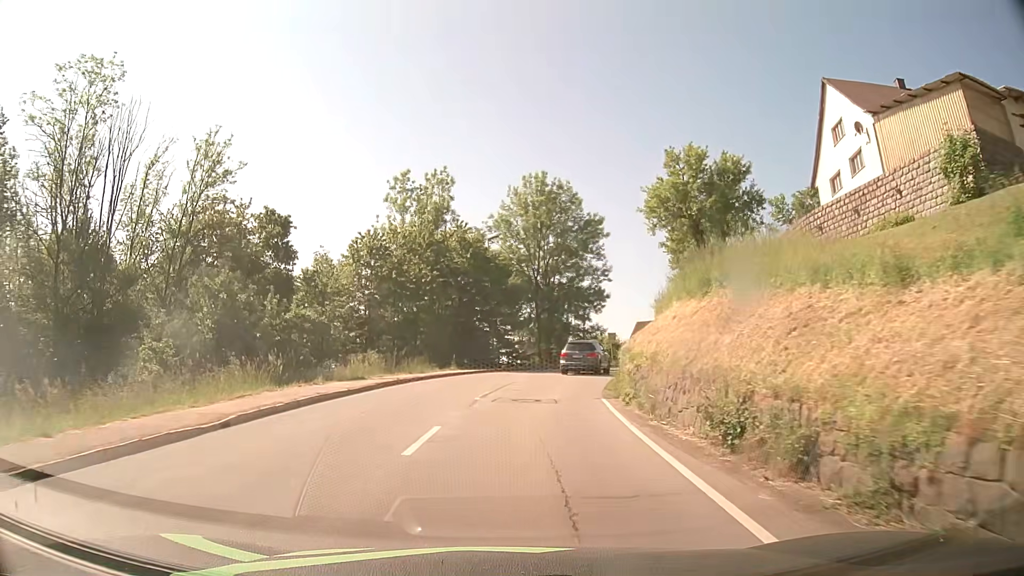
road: secondary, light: Day
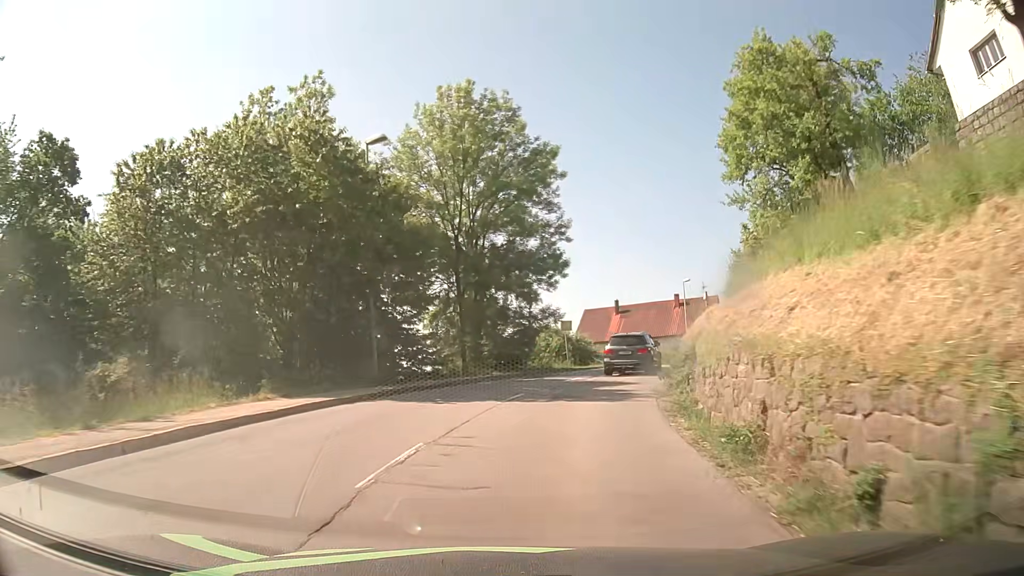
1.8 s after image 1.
(+0.7, +20.1) m; +6°
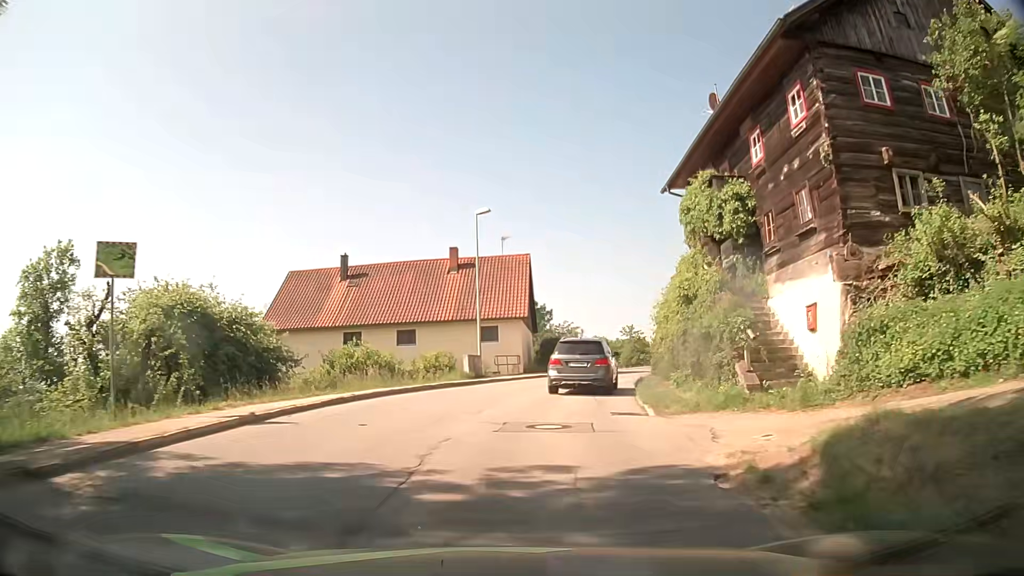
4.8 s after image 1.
(+6.4, +33.7) m; +22°
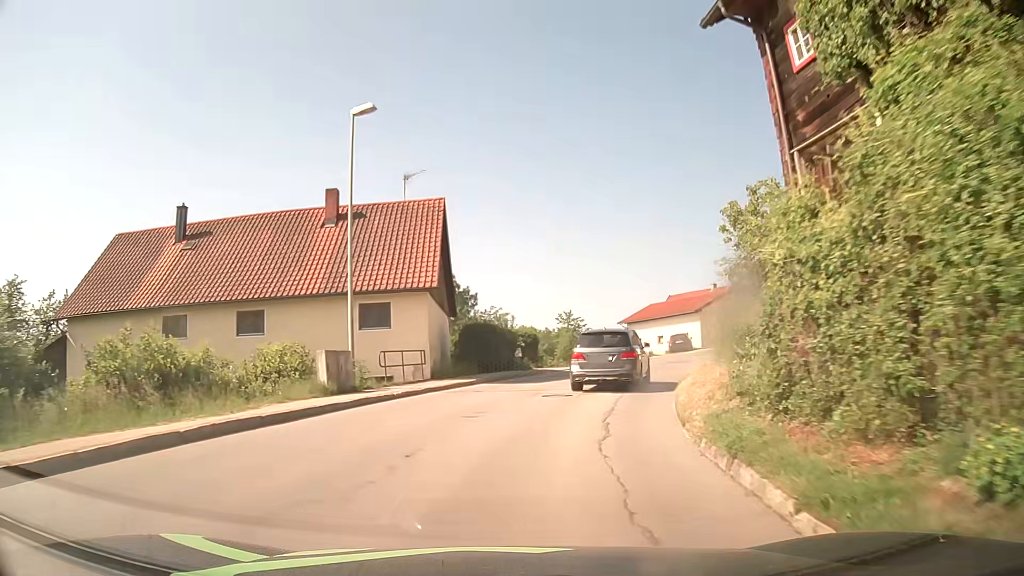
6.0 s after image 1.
(+0.6, +13.8) m; +5°
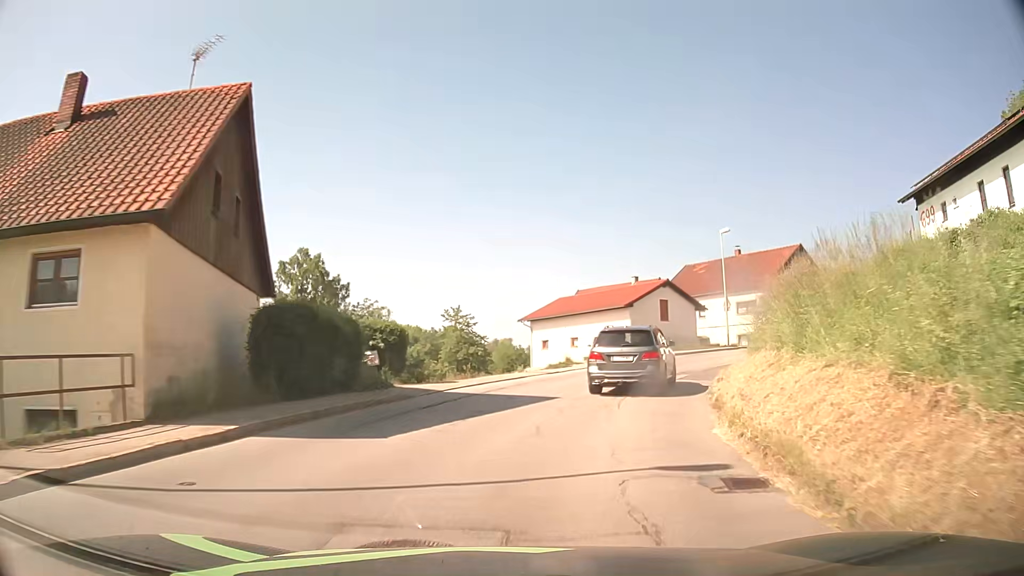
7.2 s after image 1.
(+0.9, +12.9) m; +9°
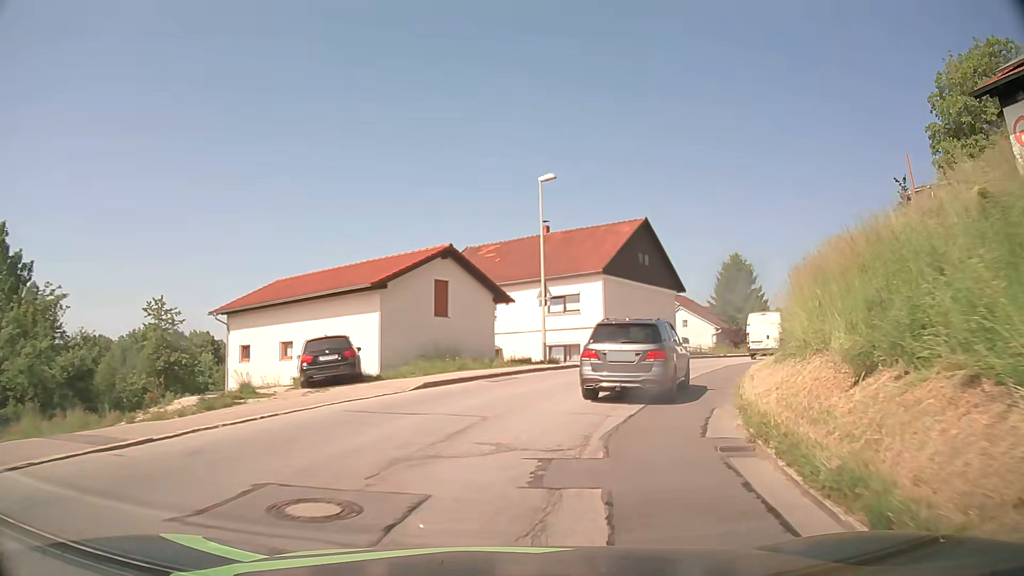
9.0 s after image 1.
(+3.3, +18.4) m; +21°
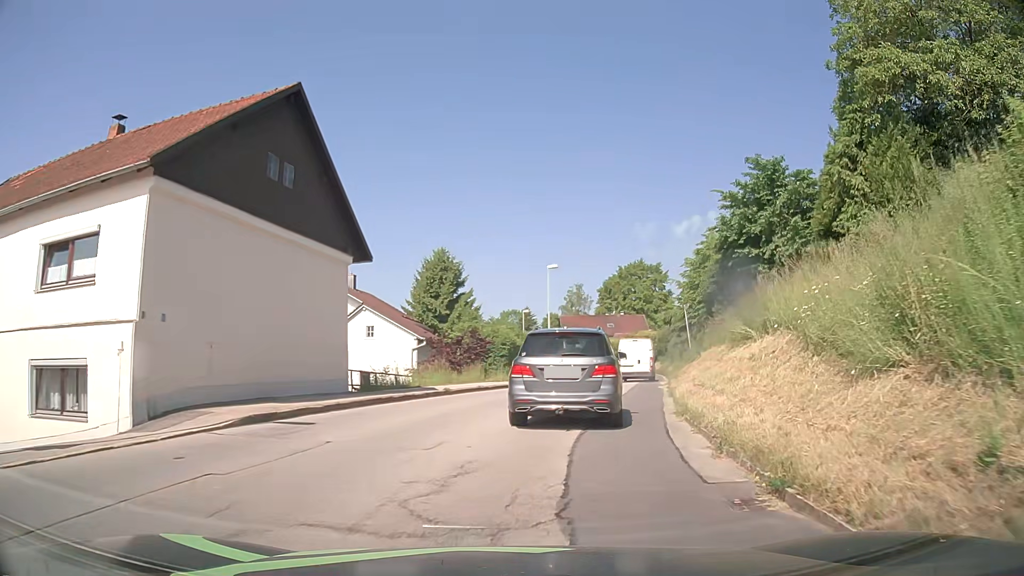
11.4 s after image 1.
(+5.4, +21.4) m; +26°
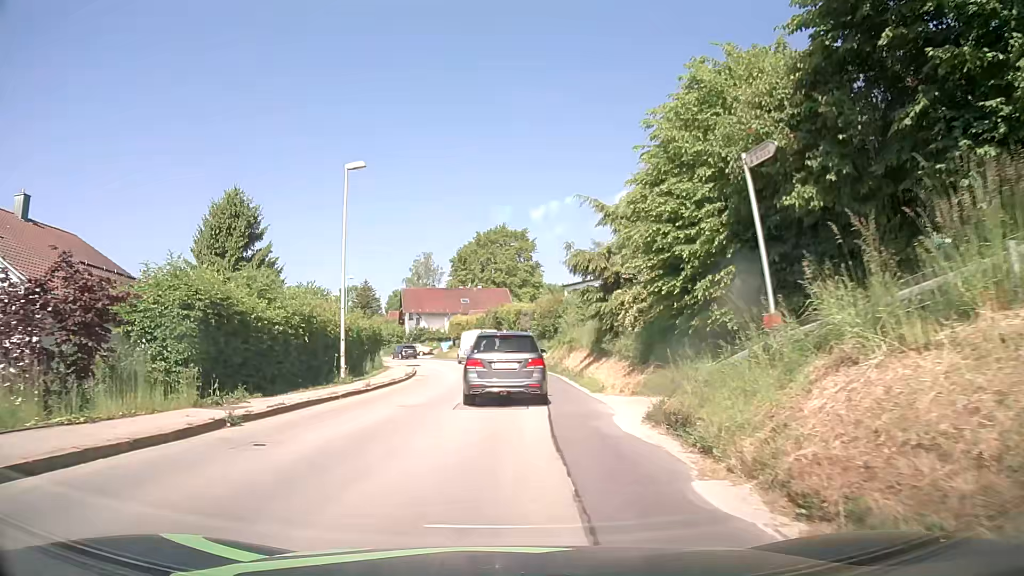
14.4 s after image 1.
(+4.1, +24.8) m; +14°
(0, +10) (0, +20) (0, +30) (-1, +40) (-2, +50) (-5, +59) (-8, +69) (-13, +78) (-18, +86) (-25, +94) m
